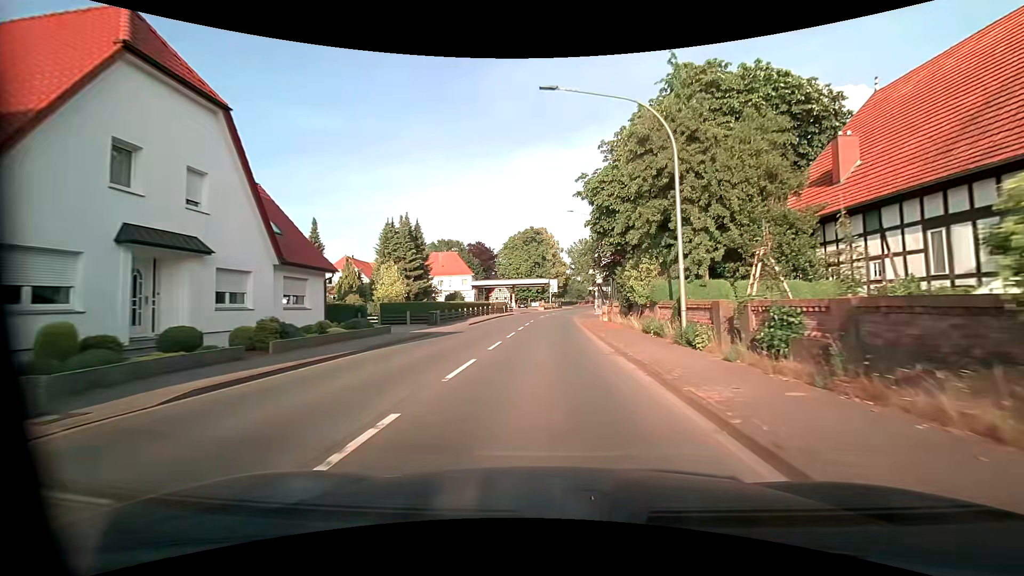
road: primary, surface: asphalt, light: Day
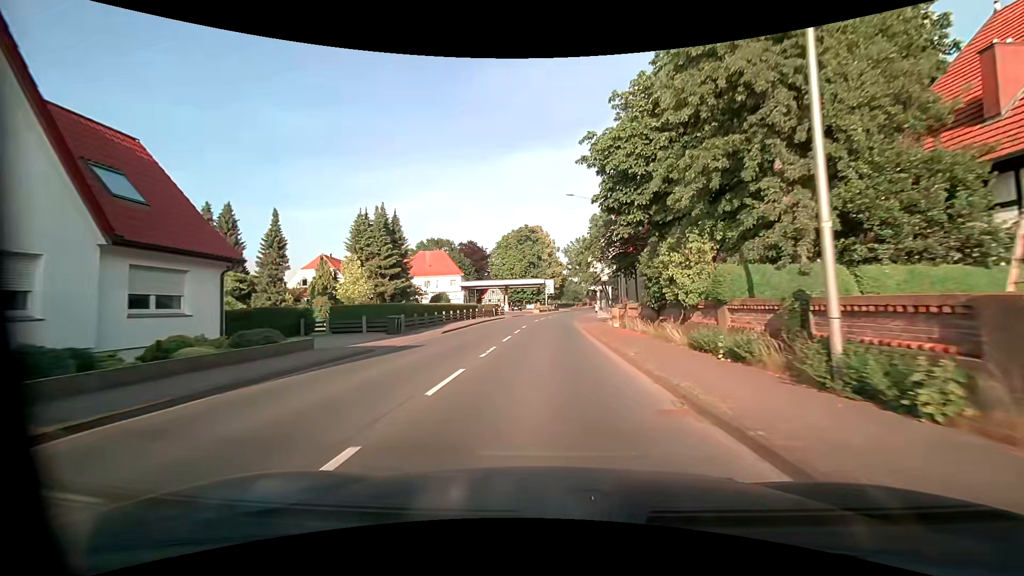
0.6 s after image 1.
(0.0, +7.5) m; +1°
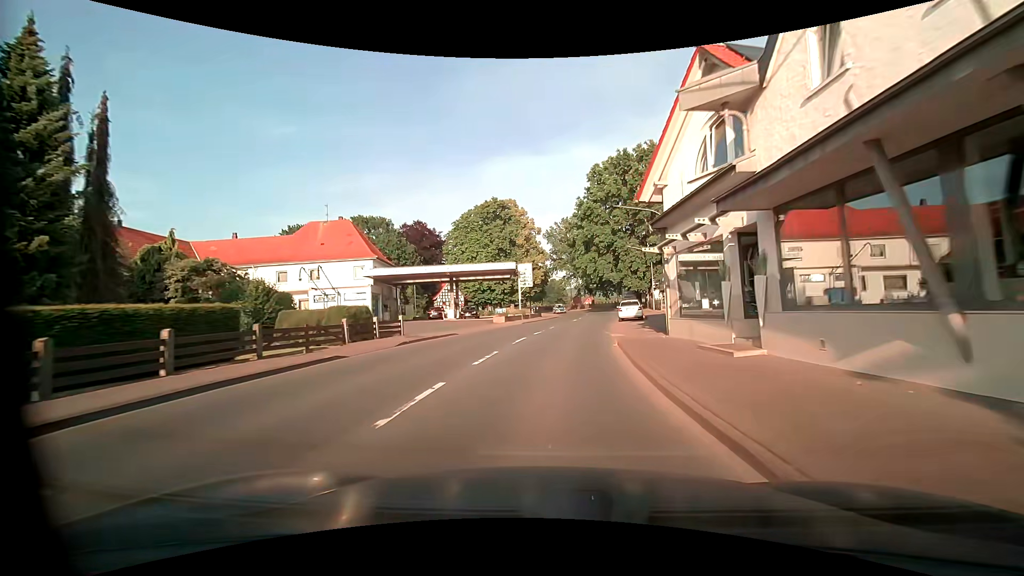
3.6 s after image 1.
(+0.5, +38.6) m; +2°
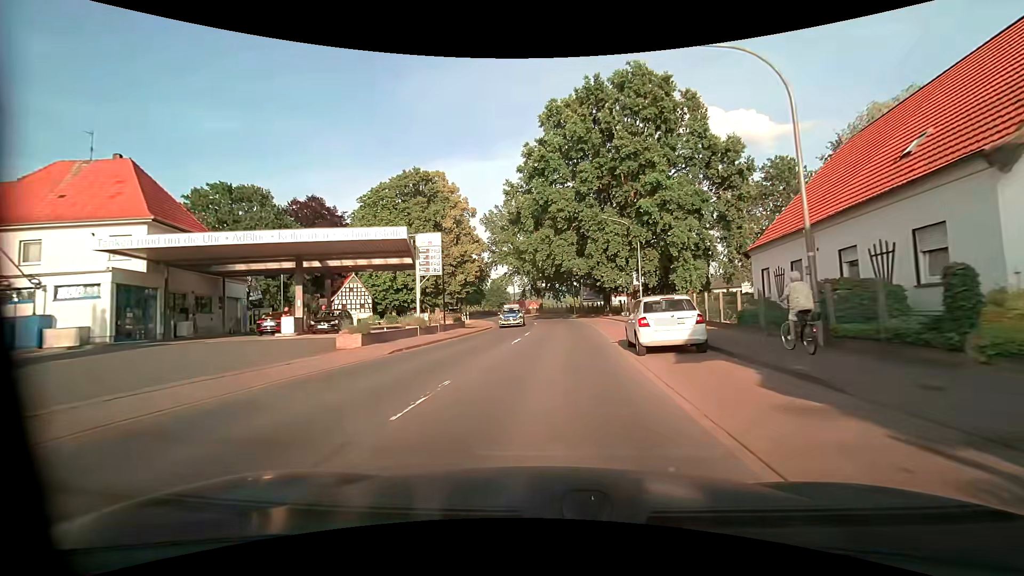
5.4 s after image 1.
(+1.3, +23.1) m; +6°
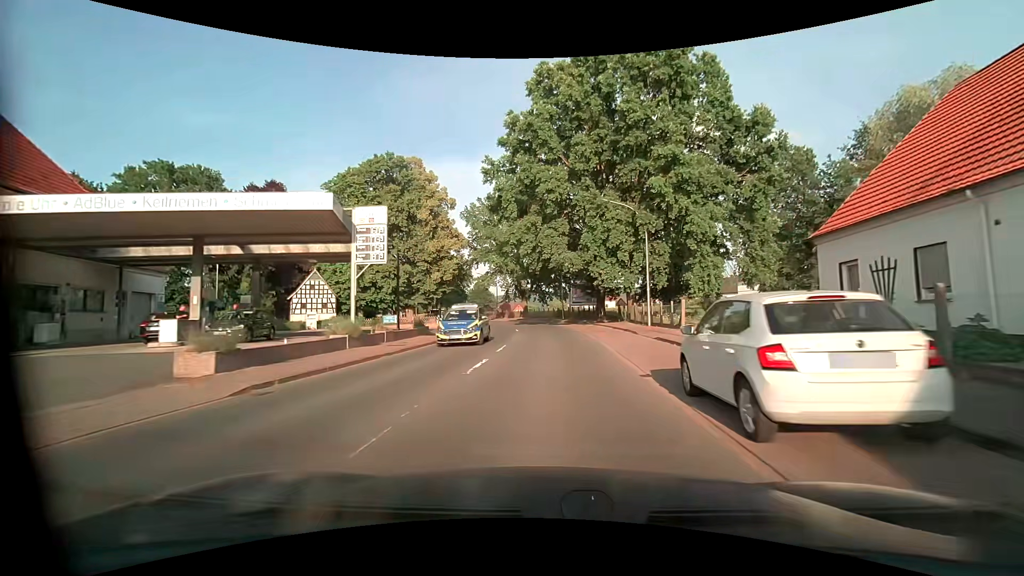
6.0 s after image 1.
(+0.1, +7.6) m; +2°
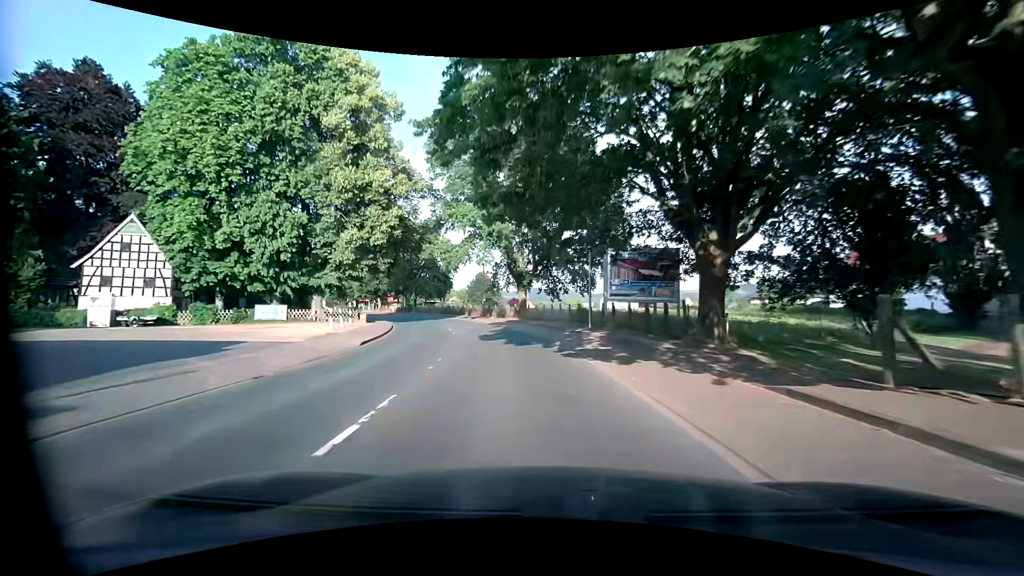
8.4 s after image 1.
(+0.5, +30.7) m; -1°
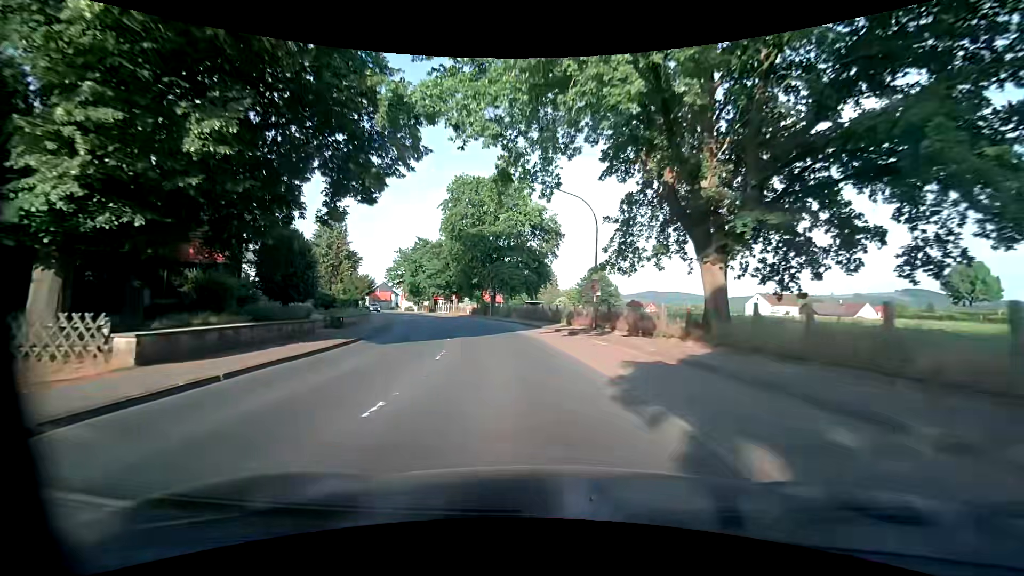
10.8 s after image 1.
(-3.2, +30.1) m; -13°
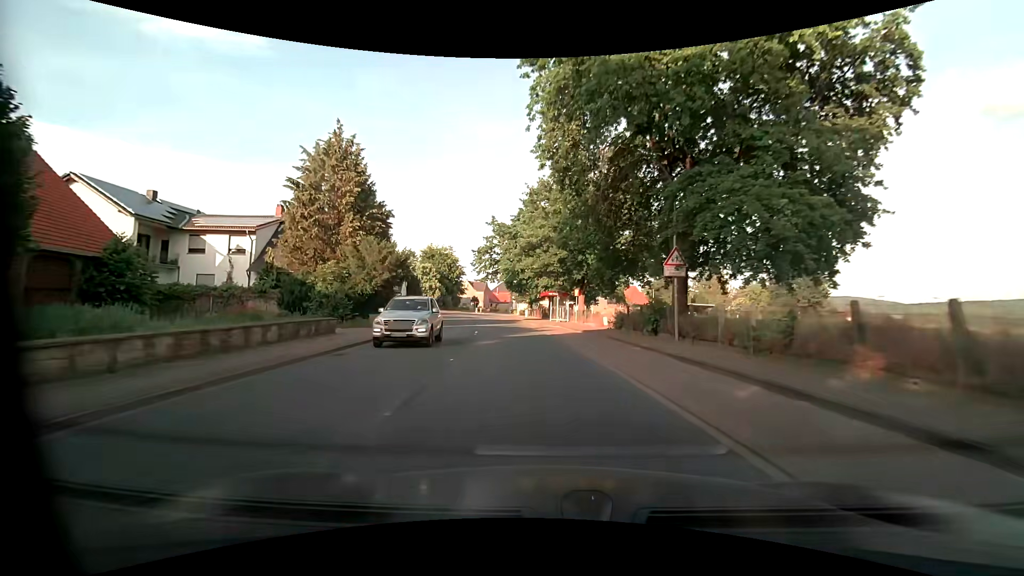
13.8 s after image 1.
(-5.4, +36.9) m; -15°
(0, +10) (-1, +20) (-2, +30) (-3, +40) (-5, +50) (-6, +60) (-8, +69) (-10, +79) (-11, +89) (-12, +99) m
